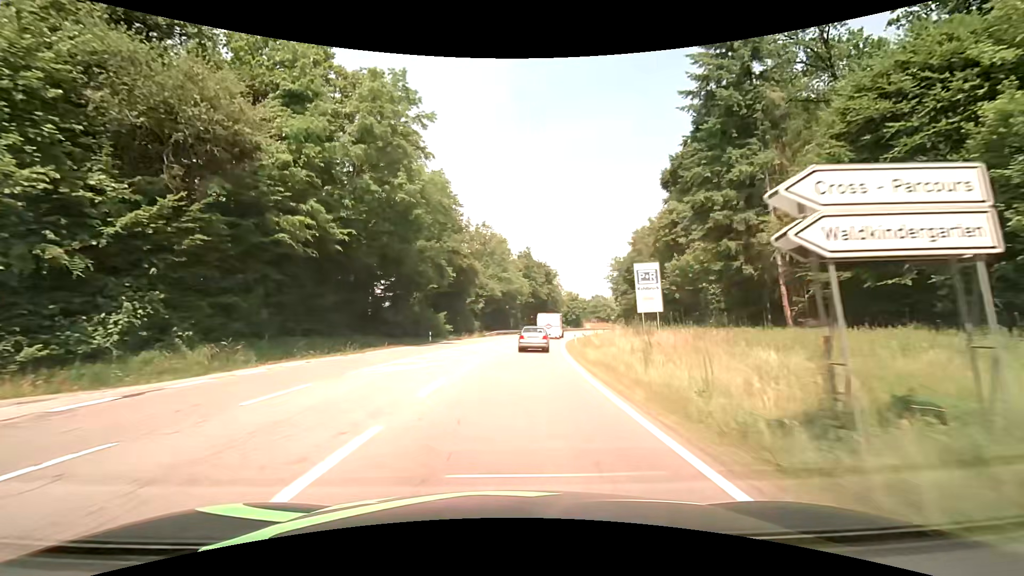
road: secondary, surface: asphalt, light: Day
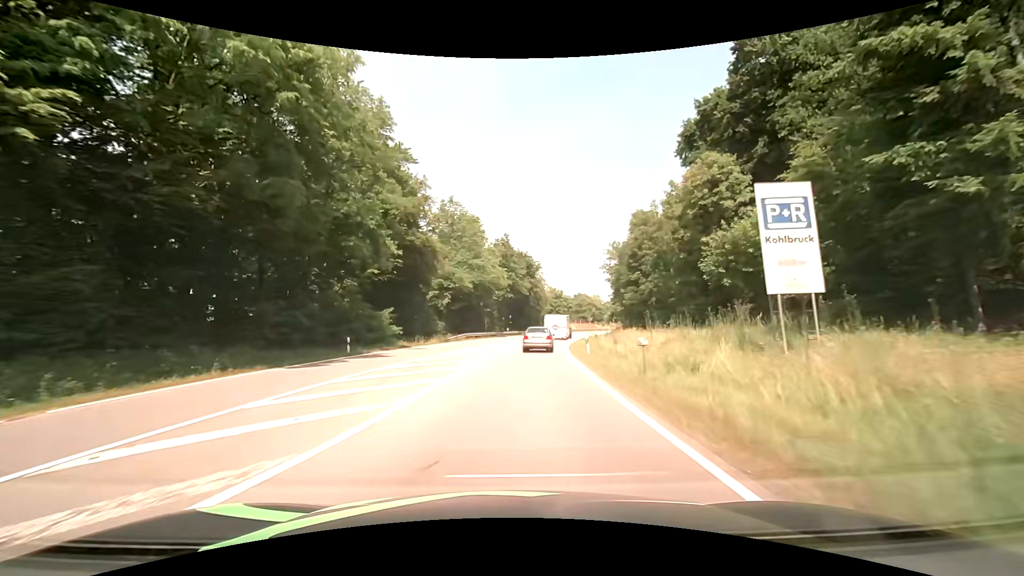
(+0.4, +17.9) m; +3°
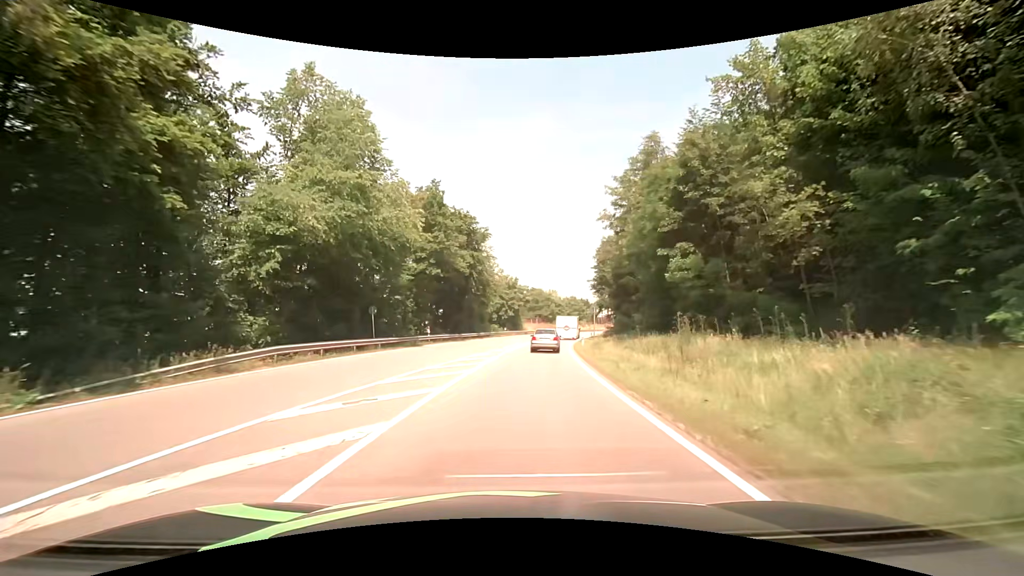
(+1.9, +35.6) m; +7°
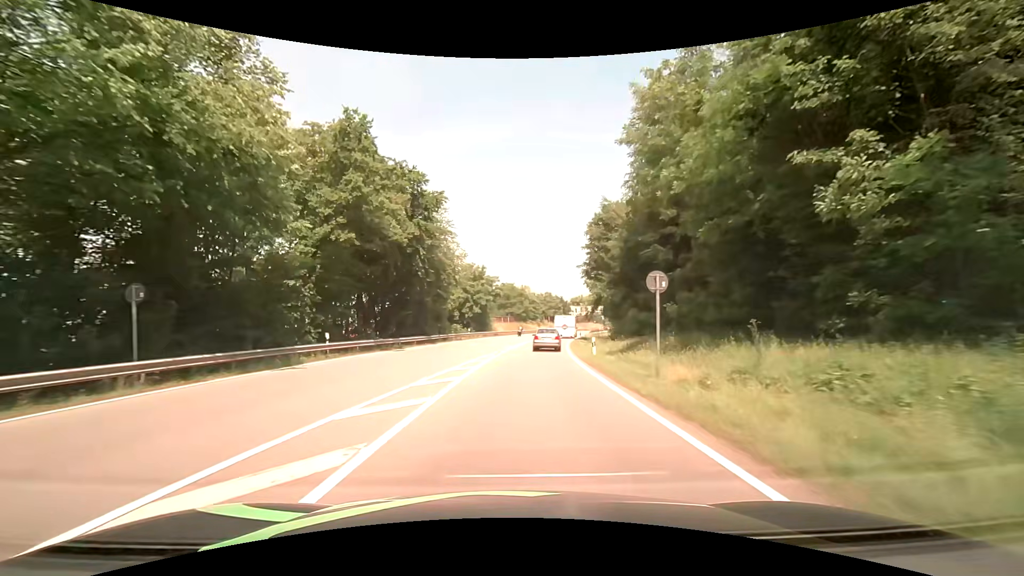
(+0.4, +18.2) m; +3°
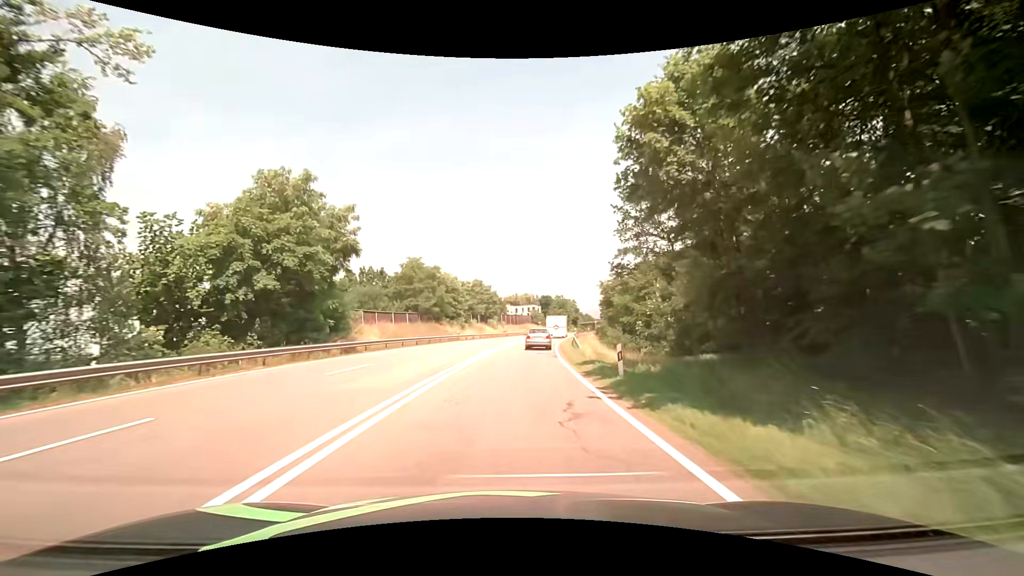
(+3.6, +47.3) m; +8°
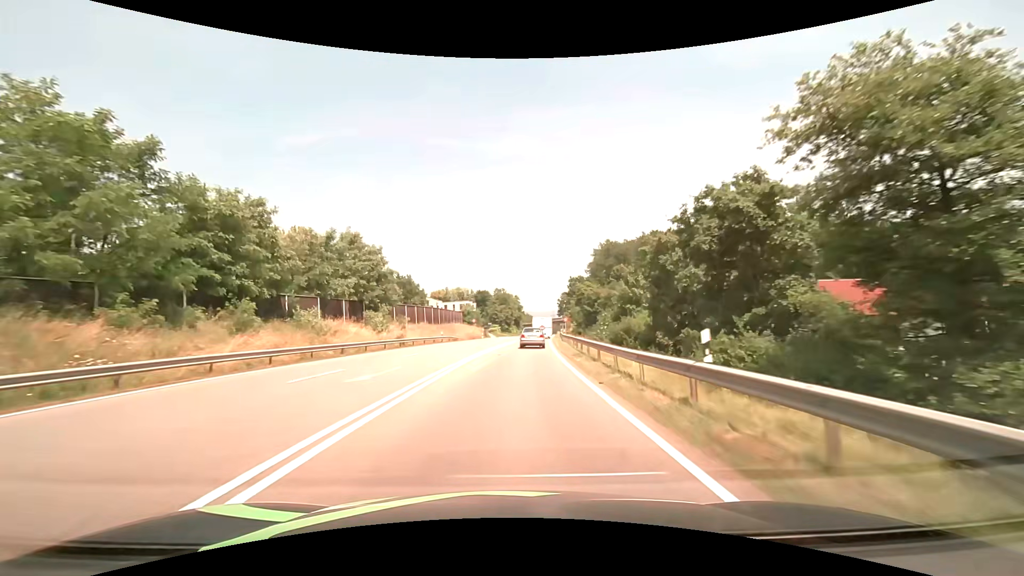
(+3.0, +49.9) m; +7°
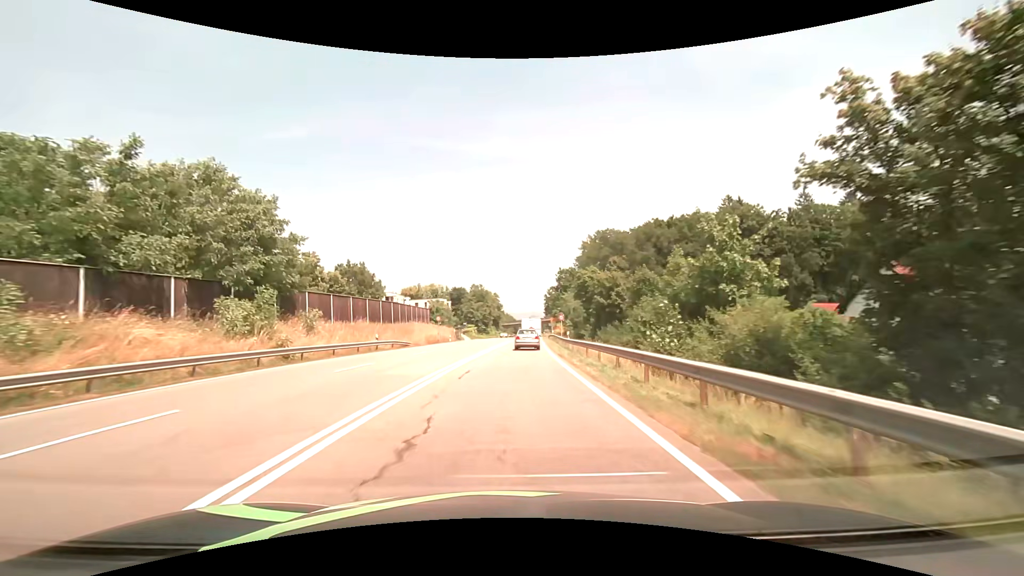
(+0.5, +20.5) m; +3°
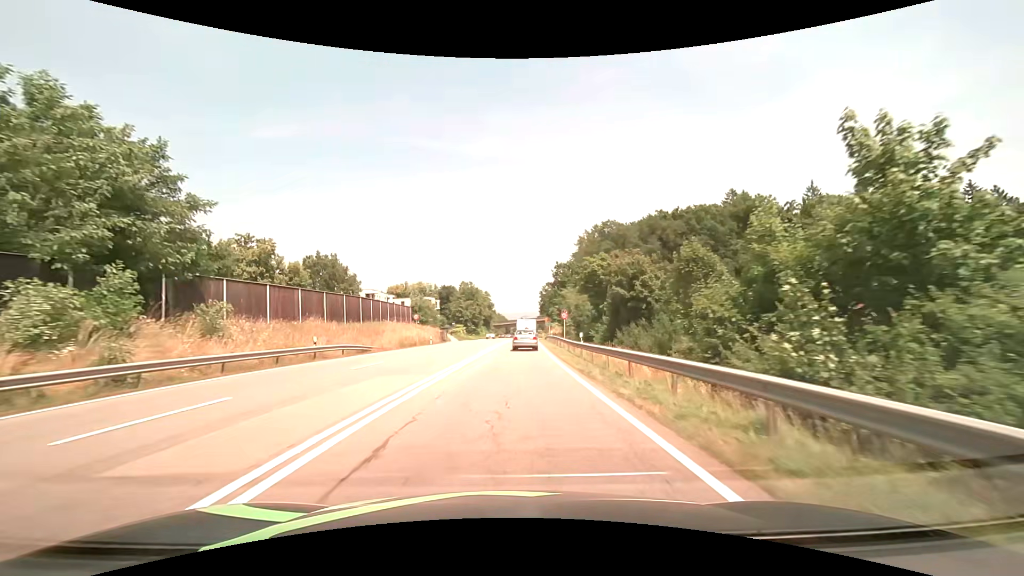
(+0.1, +10.3) m; +1°
(0, +10) (0, +20) (+1, +30) (+1, +40) (+1, +50) (+2, +60) (+2, +70) (+3, +80) (+3, +90) (+4, +100) m
